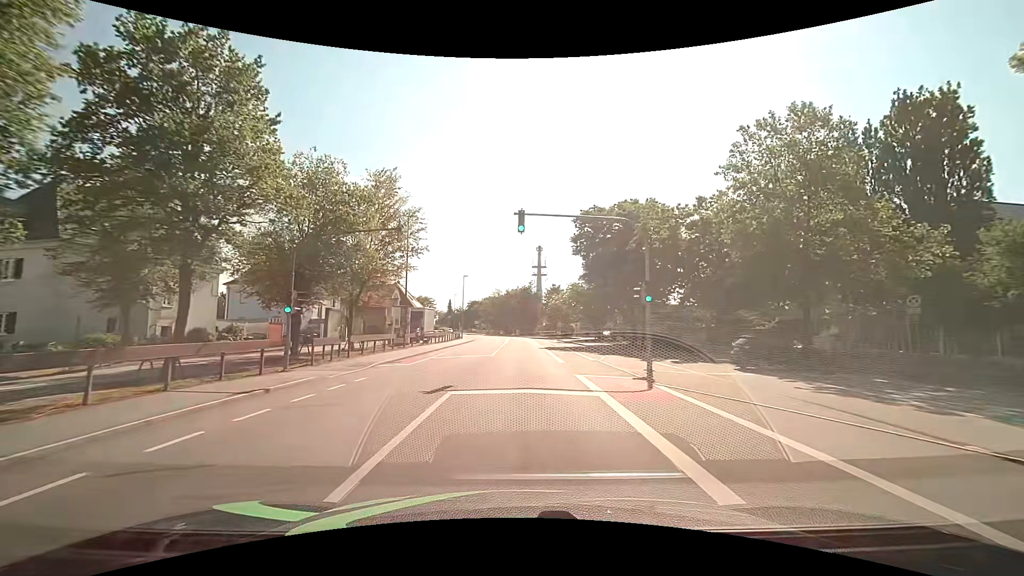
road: tertiary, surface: asphalt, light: Day
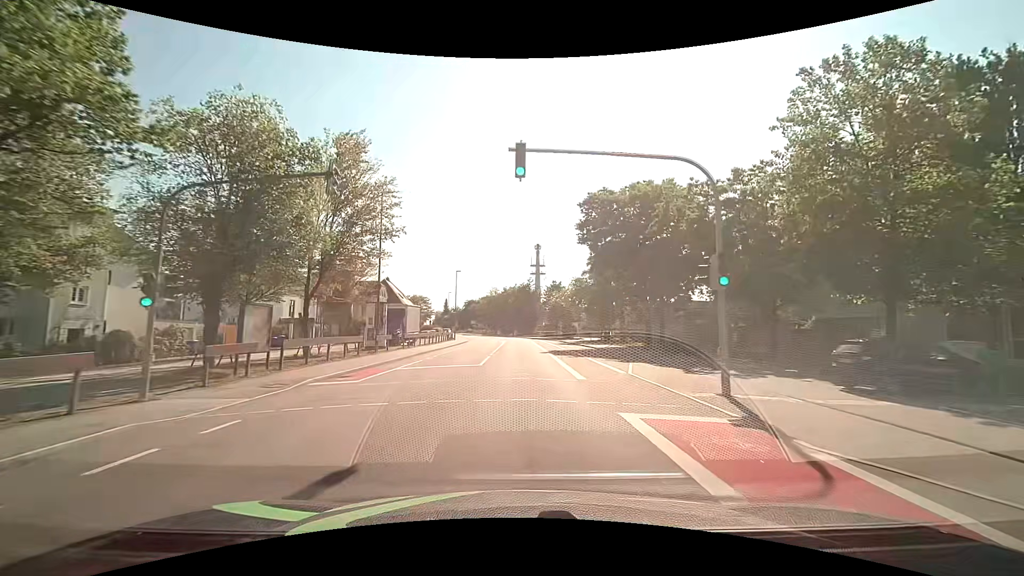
(+0.1, +7.0) m; 0°
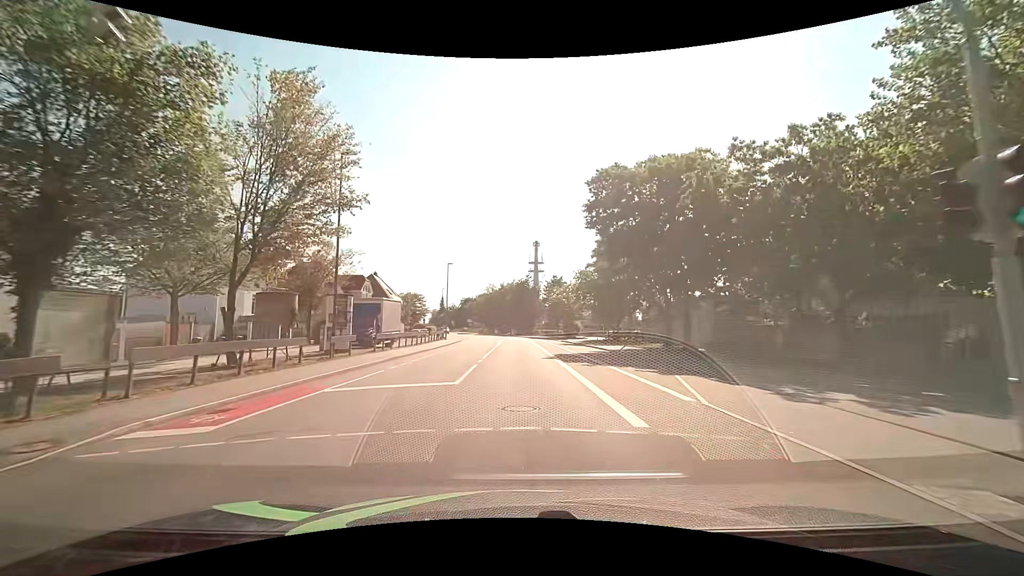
(0.0, +7.0) m; 0°
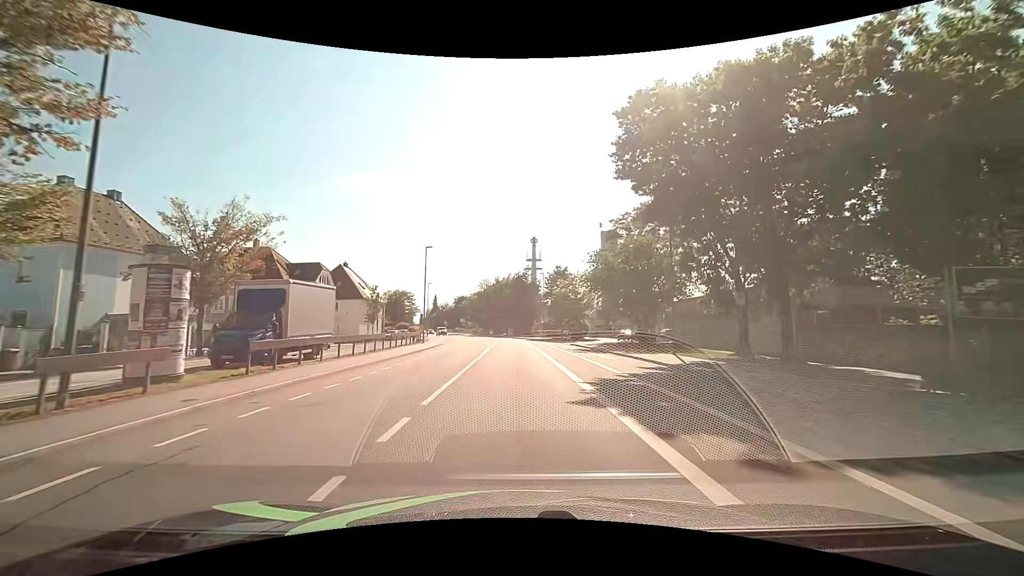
(0.0, +14.0) m; 0°
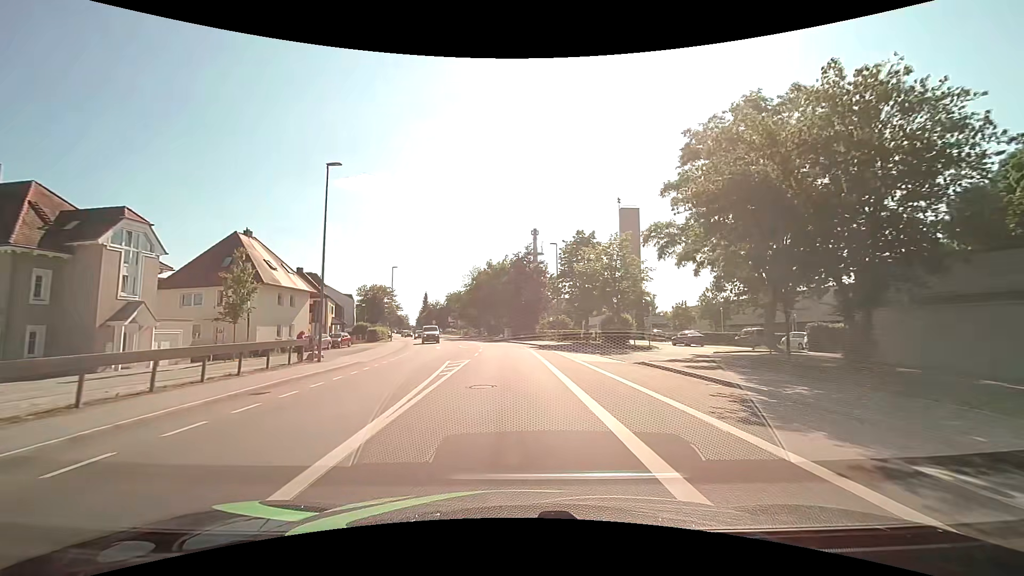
(0.0, +27.5) m; 0°
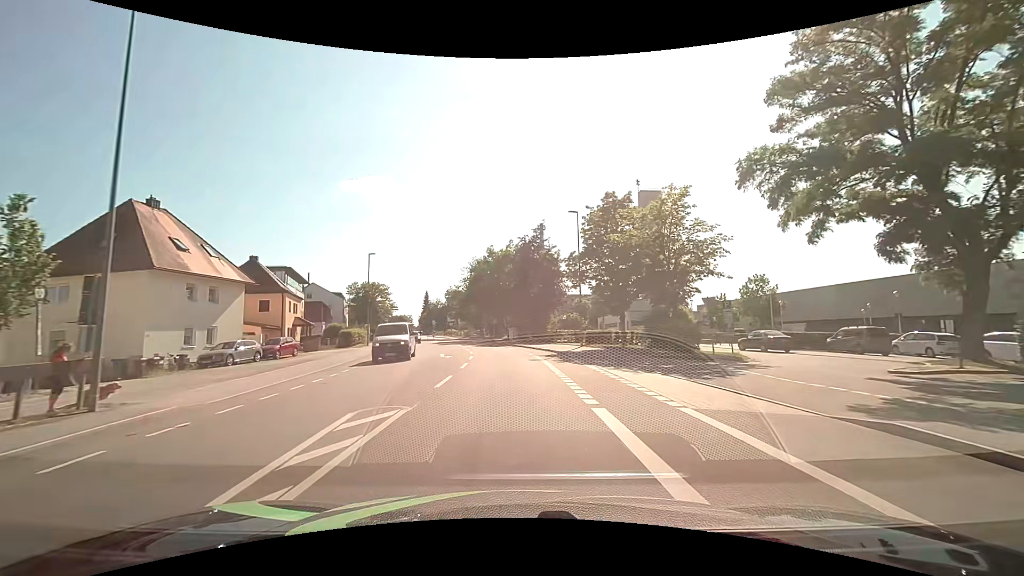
(-0.2, +13.7) m; -2°
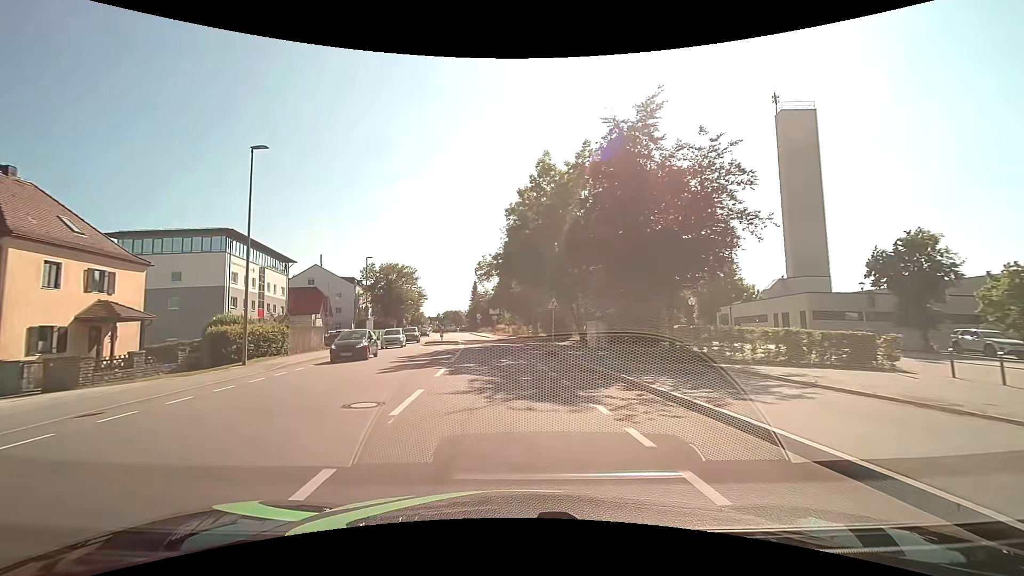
(-1.1, +34.2) m; -7°
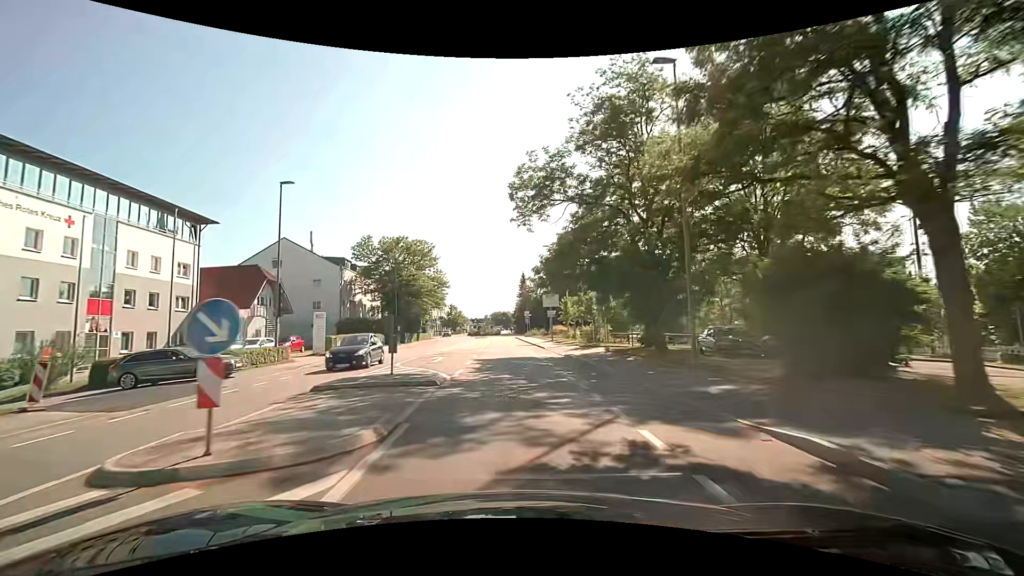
(-2.0, +34.1) m; -5°
(0, +10) (0, +20) (-1, +30) (-2, +40) (-2, +50) (-3, +60) (-3, +70) (-4, +80) (-4, +90) (-4, +100) m
